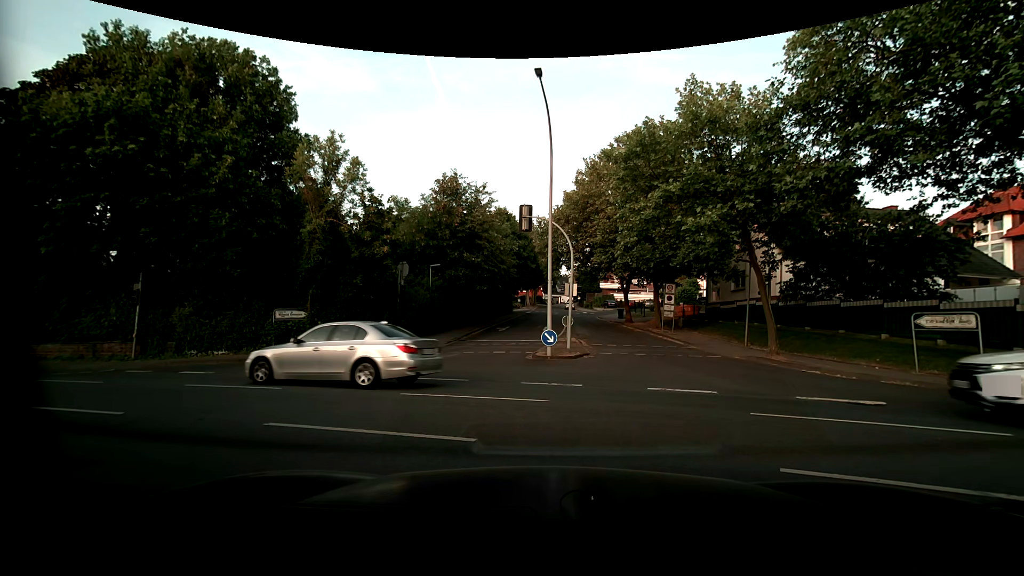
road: residential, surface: asphalt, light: Day
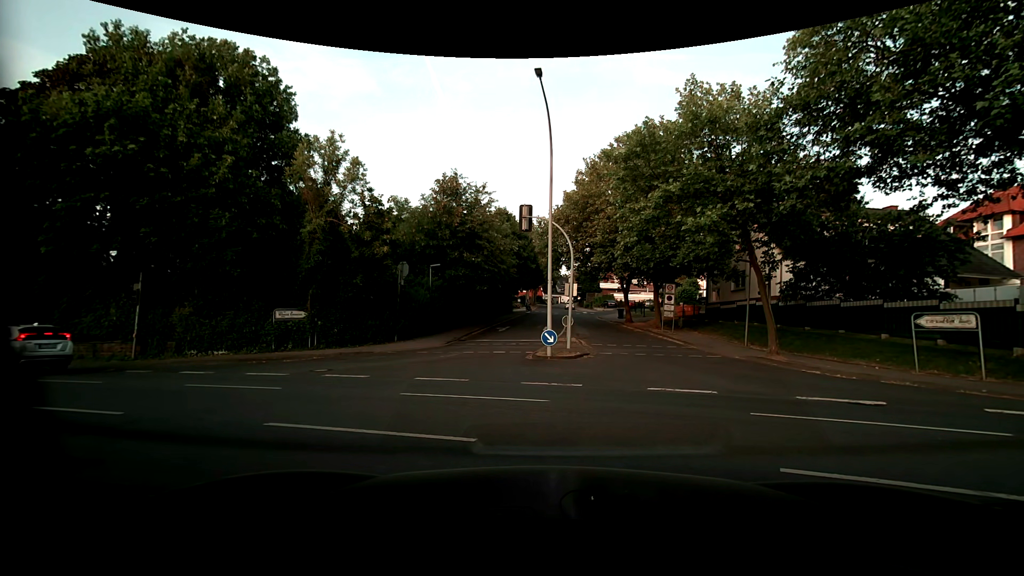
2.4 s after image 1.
(0.0, 0.0) m; 0°
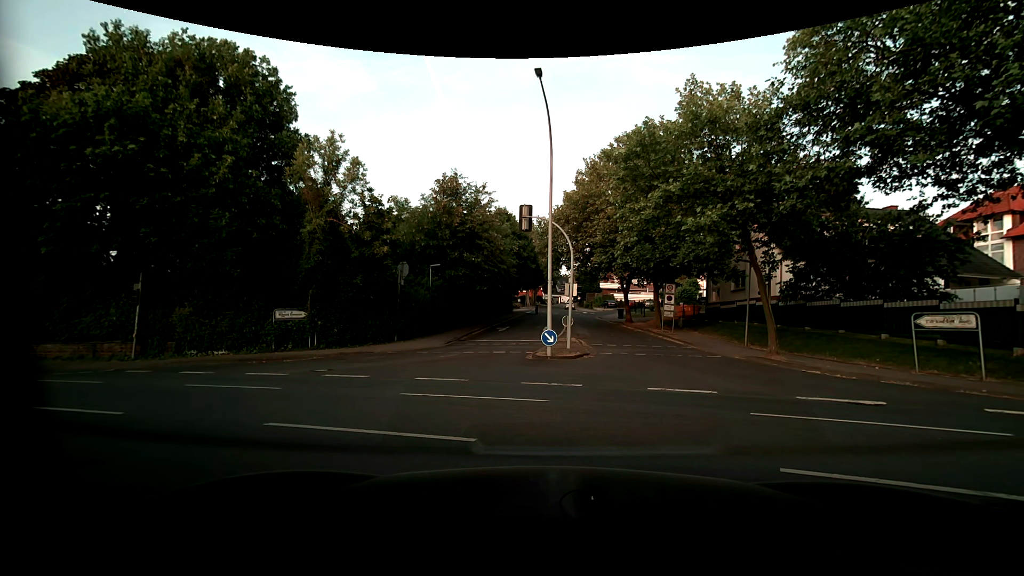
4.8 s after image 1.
(0.0, 0.0) m; 0°
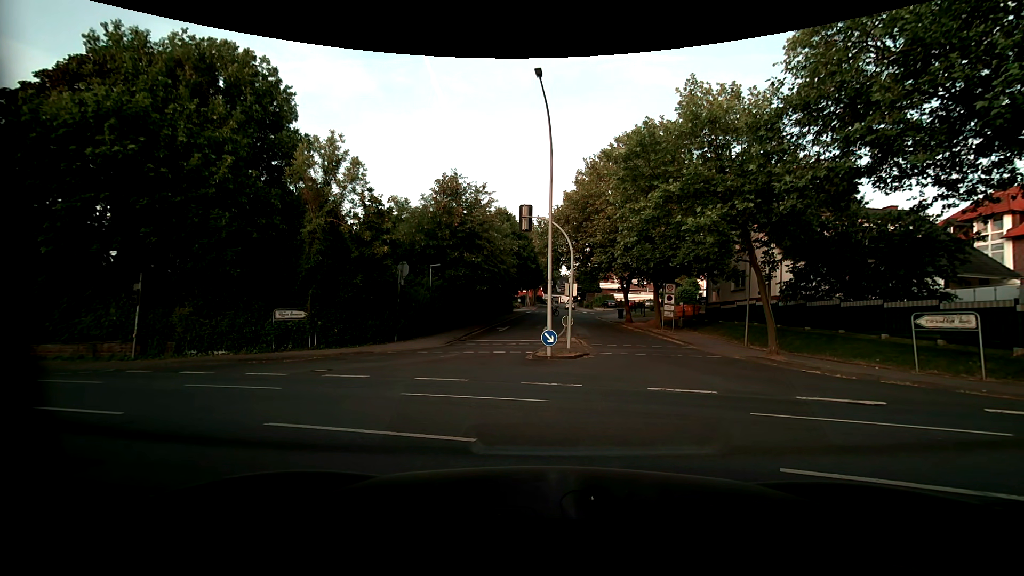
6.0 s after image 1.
(0.0, 0.0) m; 0°
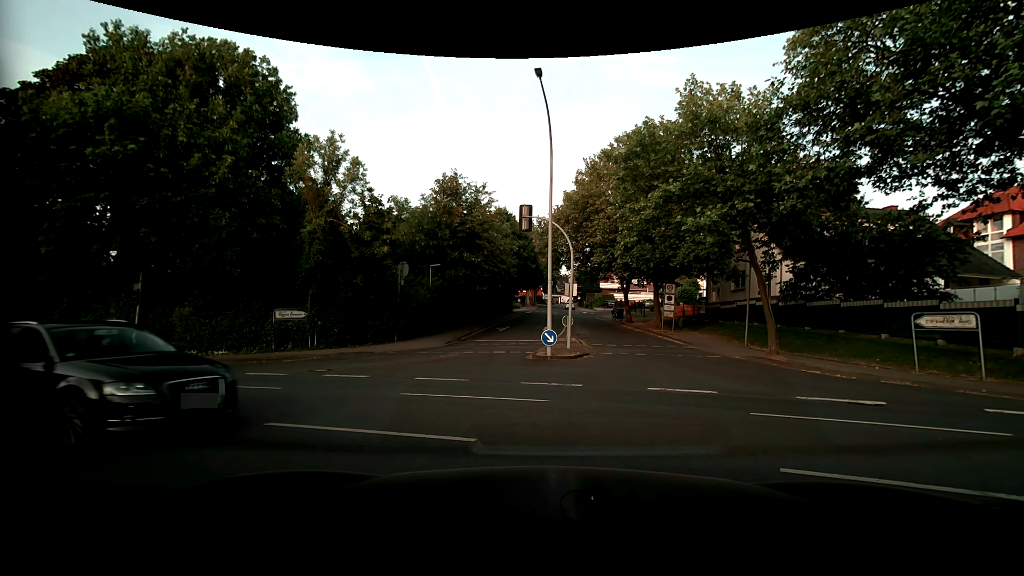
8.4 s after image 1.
(0.0, 0.0) m; 0°
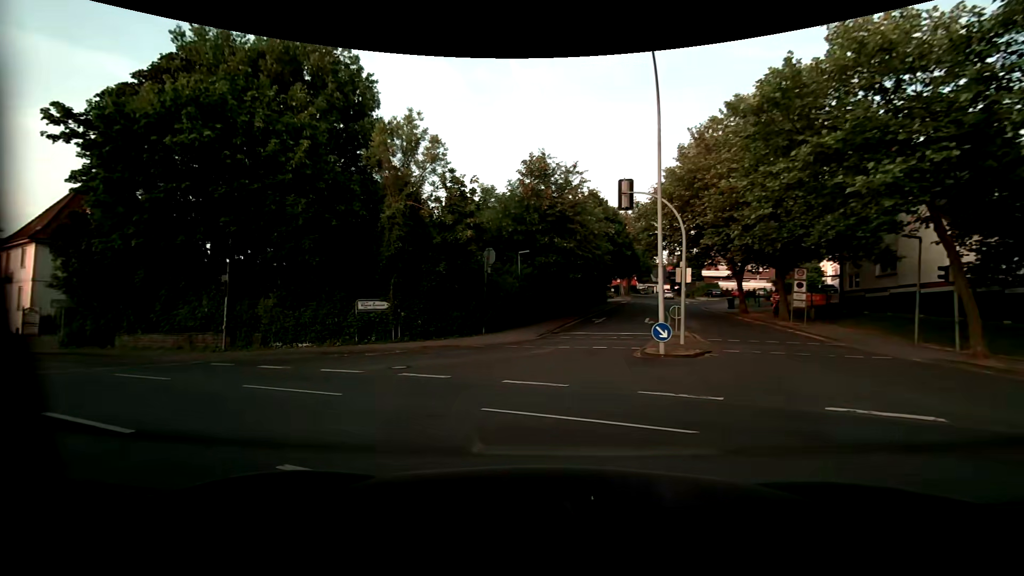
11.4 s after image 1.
(-0.1, +2.8) m; -9°
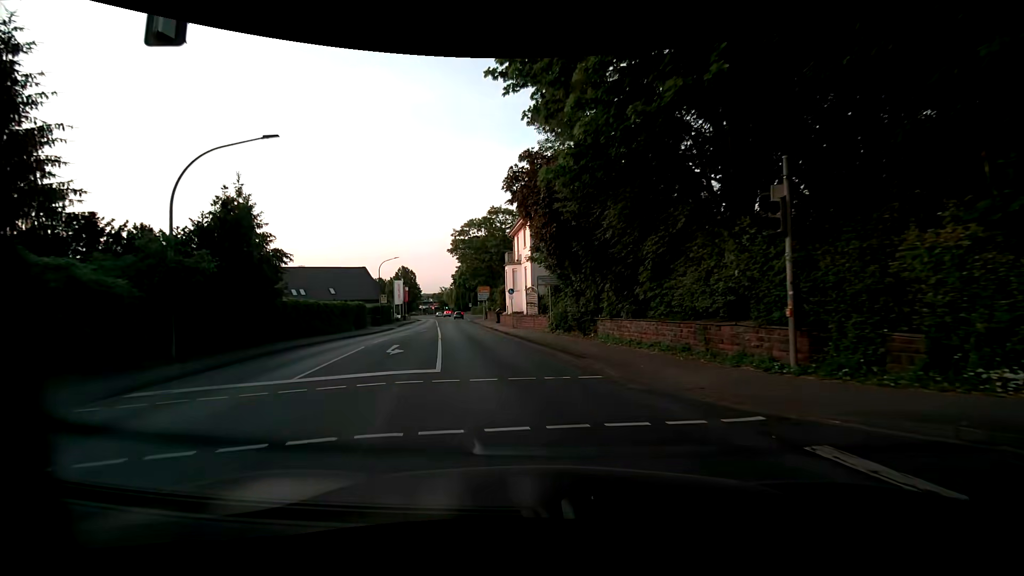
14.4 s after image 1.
(-7.8, +12.9) m; -51°
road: primary
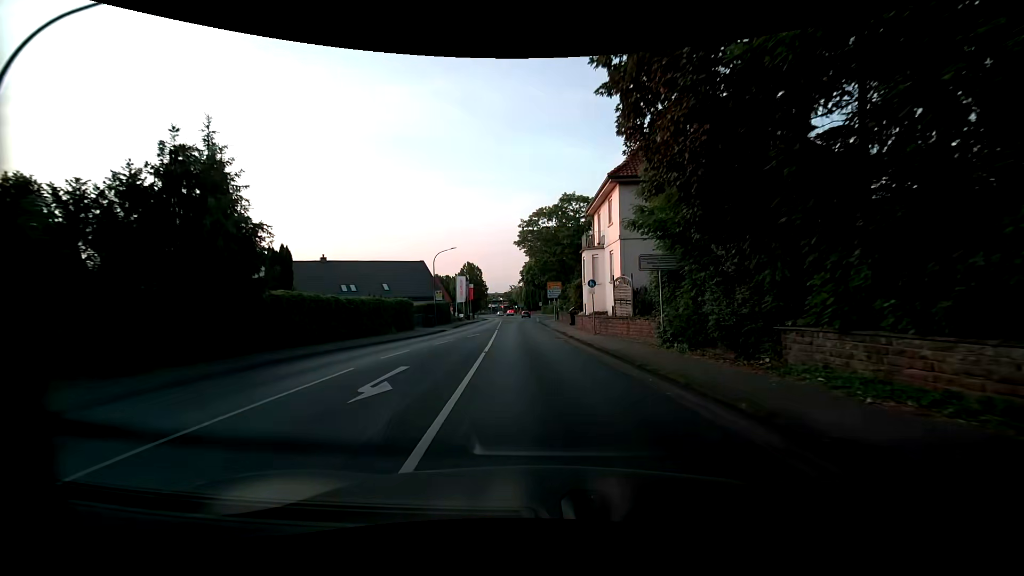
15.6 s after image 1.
(-0.8, +9.3) m; -8°
(0, +10) (-1, +20) (-1, +30) (-2, +40) (-3, +50) (-3, +60) (-3, +70) (-3, +80) (-3, +90) (-4, +100) m
